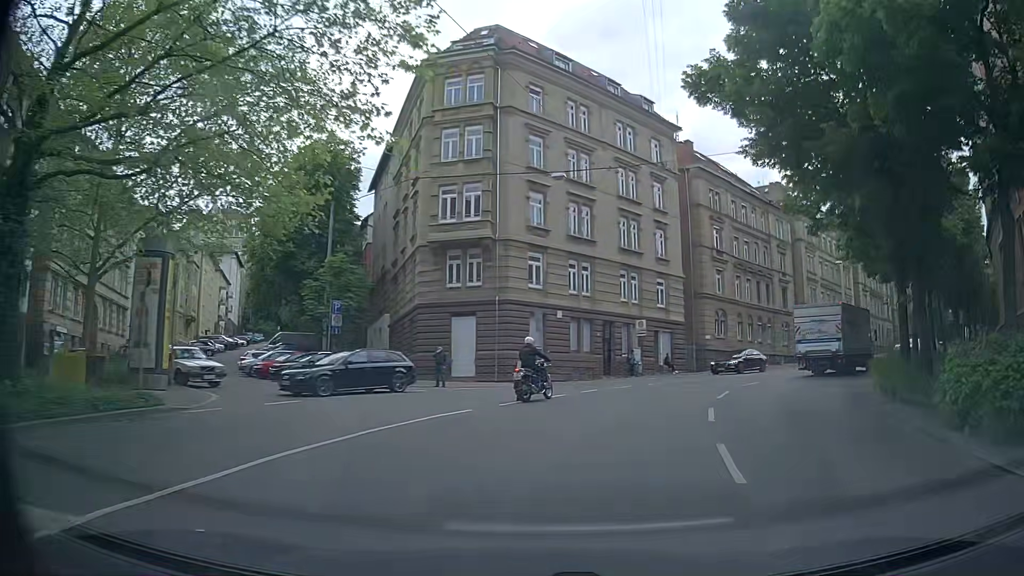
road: secondary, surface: asphalt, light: Day
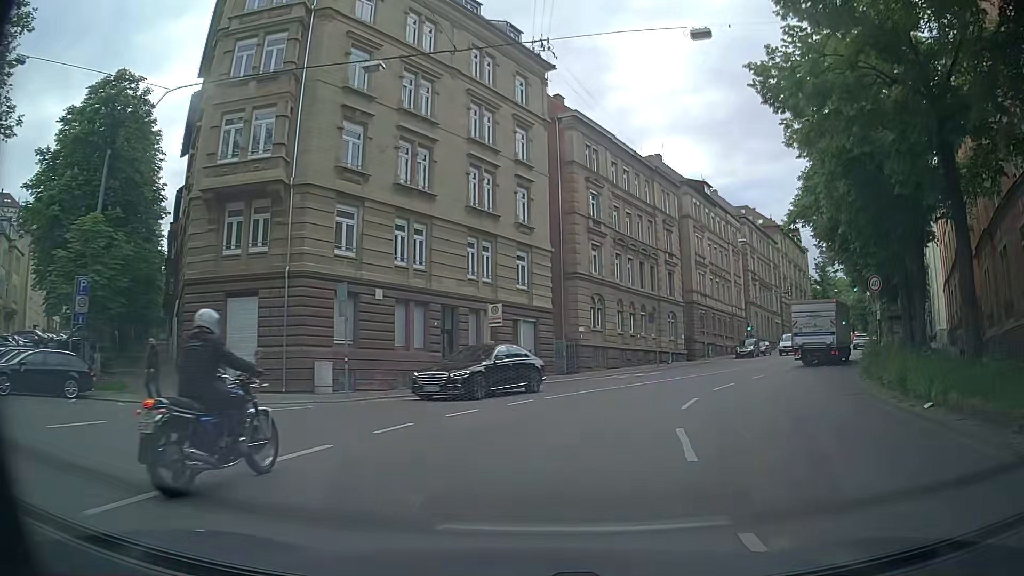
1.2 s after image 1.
(+1.3, +11.4) m; +12°
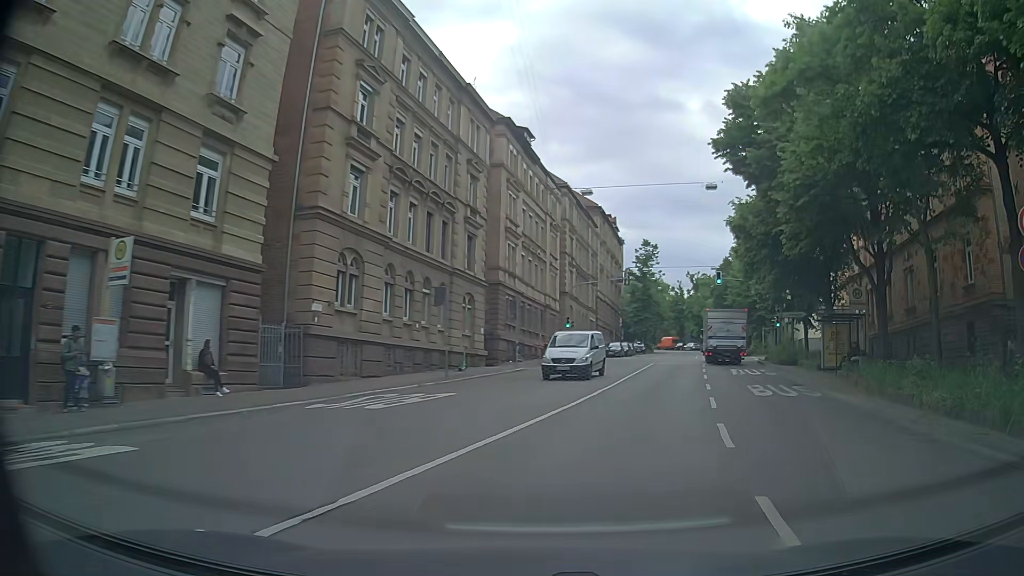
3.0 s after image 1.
(+2.6, +17.3) m; +19°
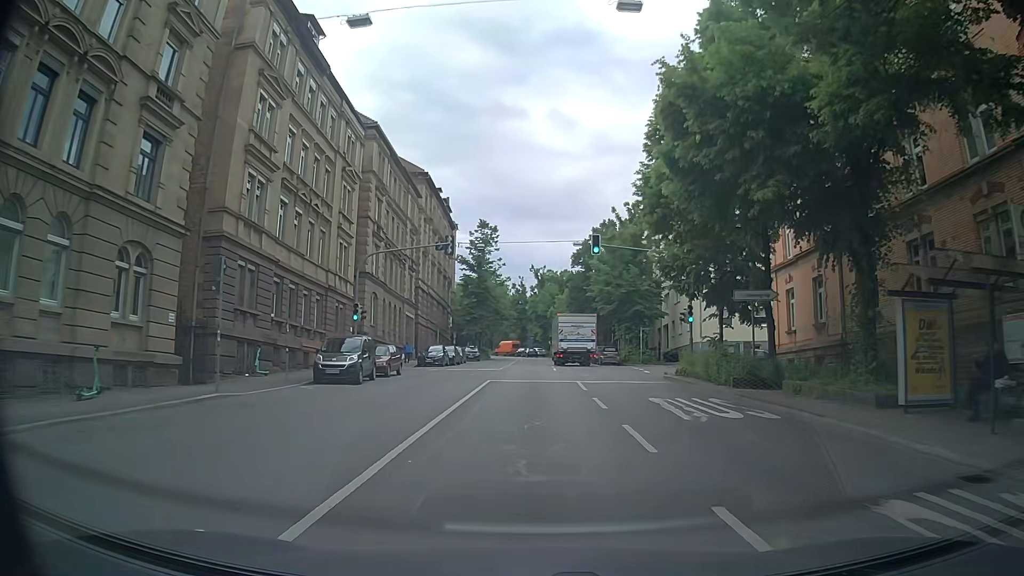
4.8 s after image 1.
(+3.2, +18.7) m; +14°
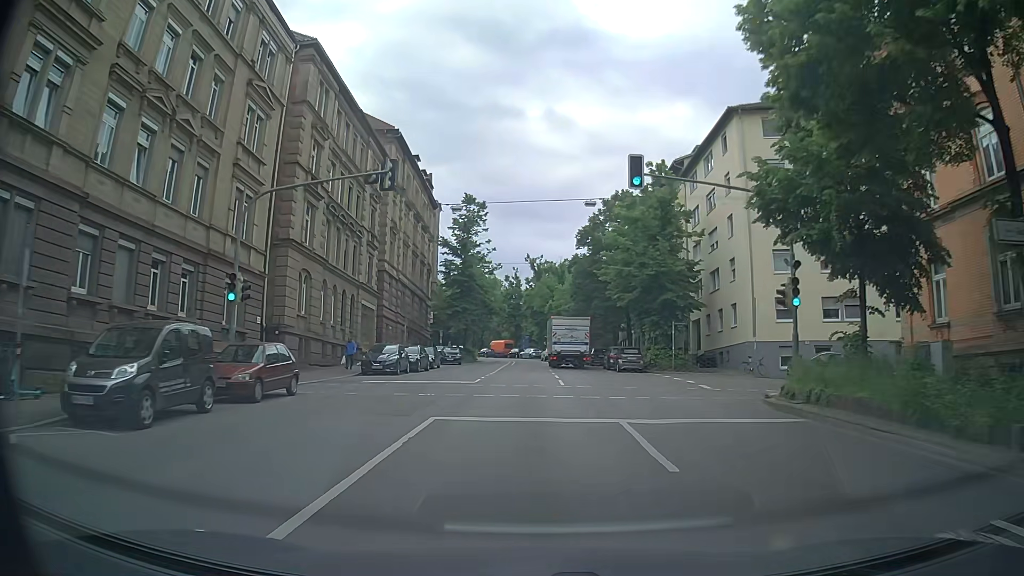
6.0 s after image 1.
(+0.2, +13.7) m; +2°
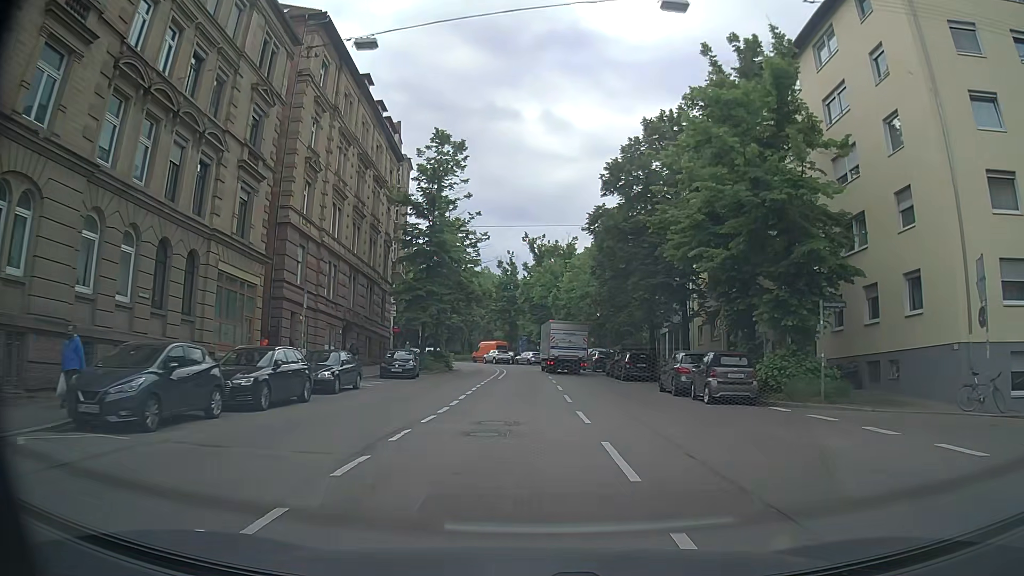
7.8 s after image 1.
(-0.1, +20.9) m; 0°
(0, +10) (0, +20) (0, +30) (0, +40) (-1, +50) (-2, +60) (-4, +70) (-9, +79) (-15, +87) (-22, +93) m
